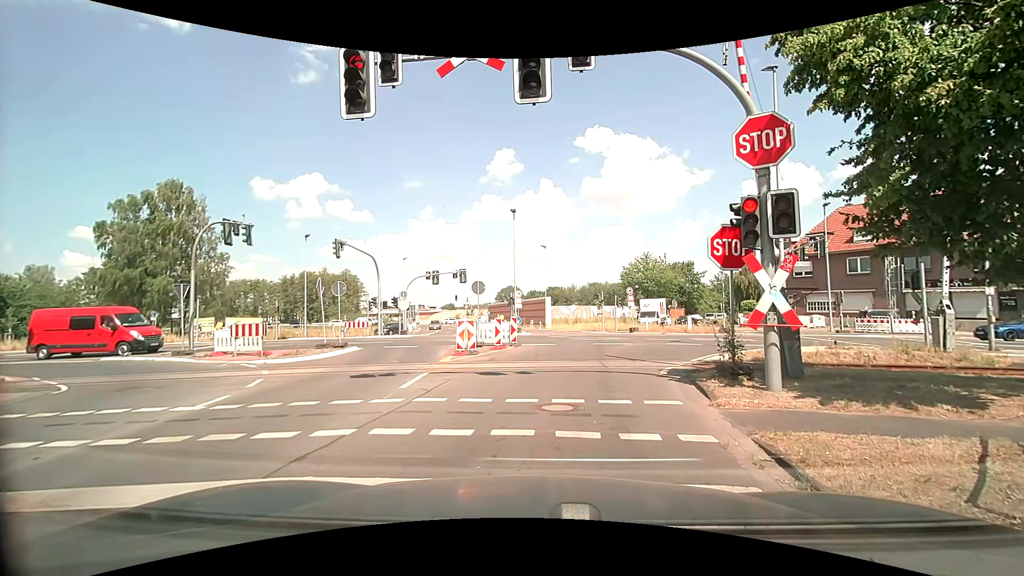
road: tertiary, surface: asphalt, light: Day
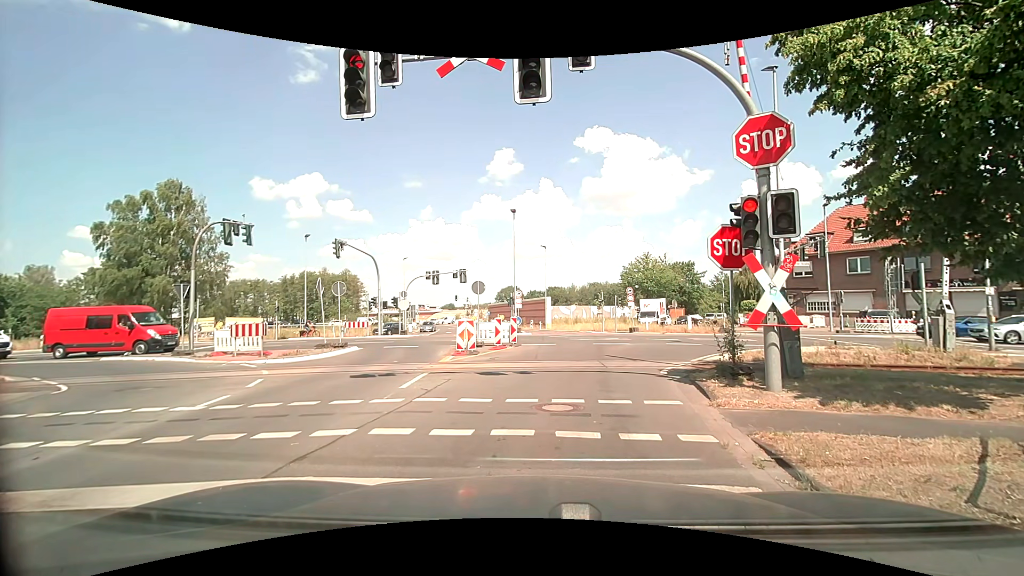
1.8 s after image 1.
(0.0, 0.0) m; 0°
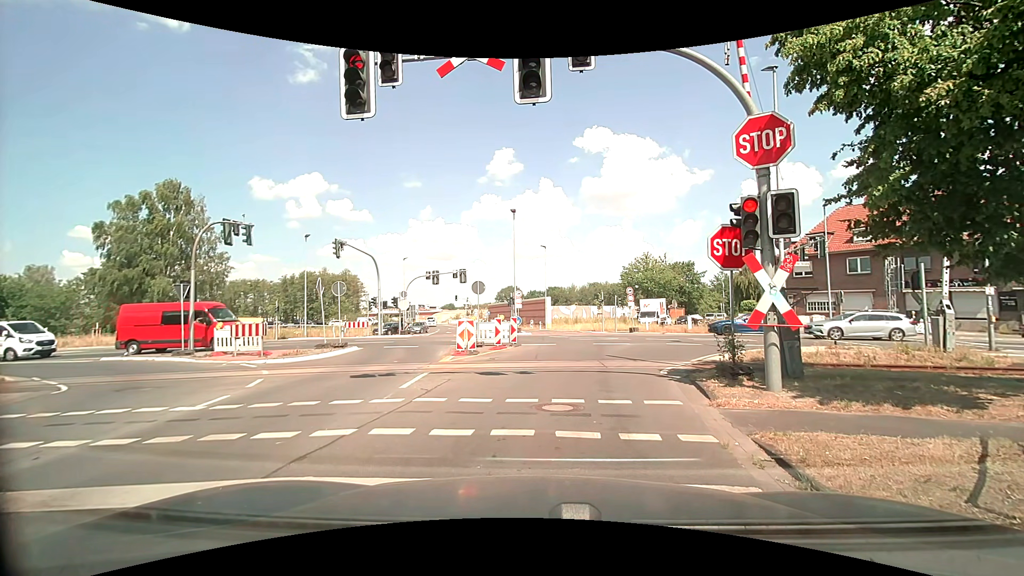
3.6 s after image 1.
(0.0, 0.0) m; 0°
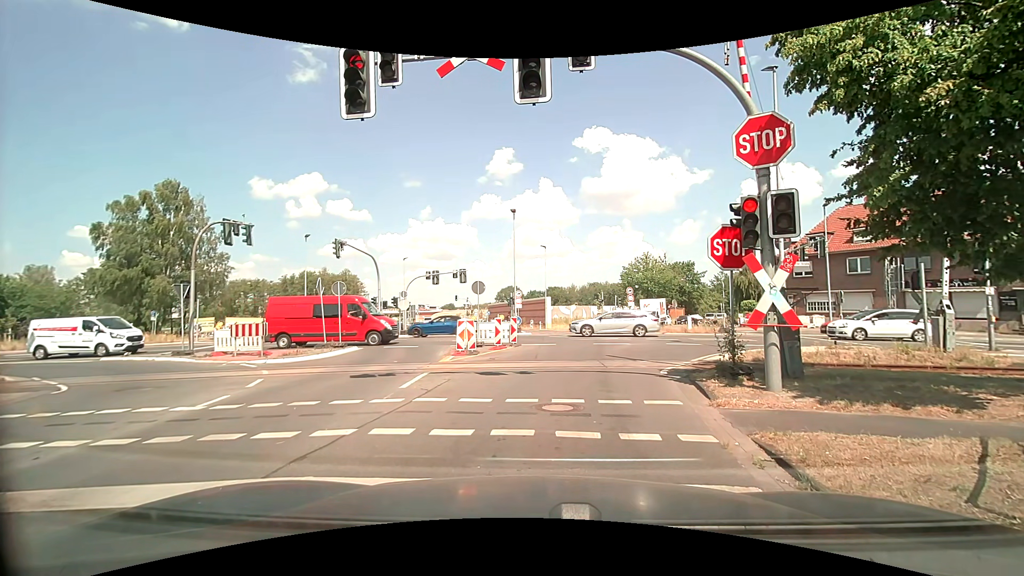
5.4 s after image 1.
(0.0, 0.0) m; 0°
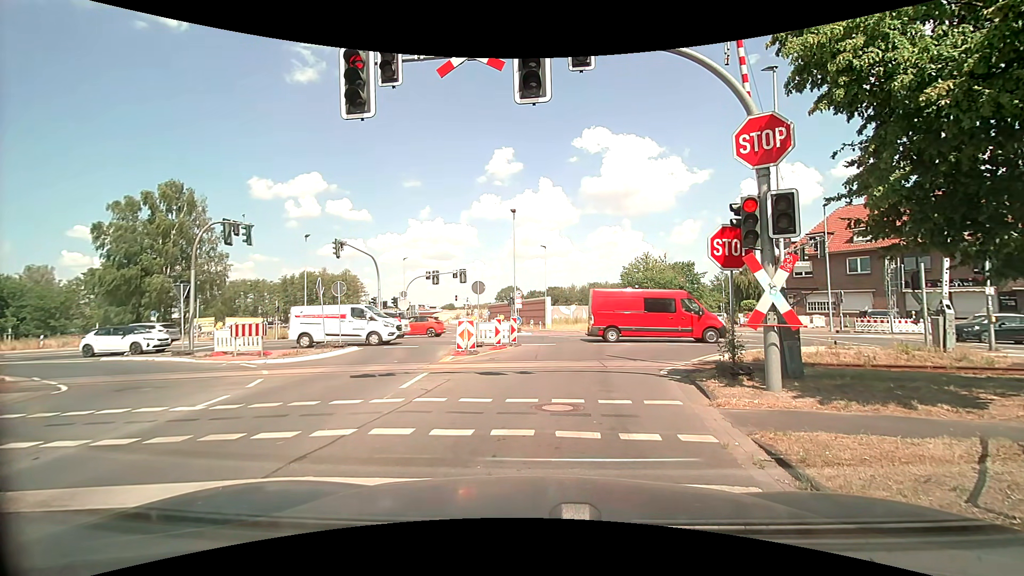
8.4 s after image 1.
(0.0, 0.0) m; 0°
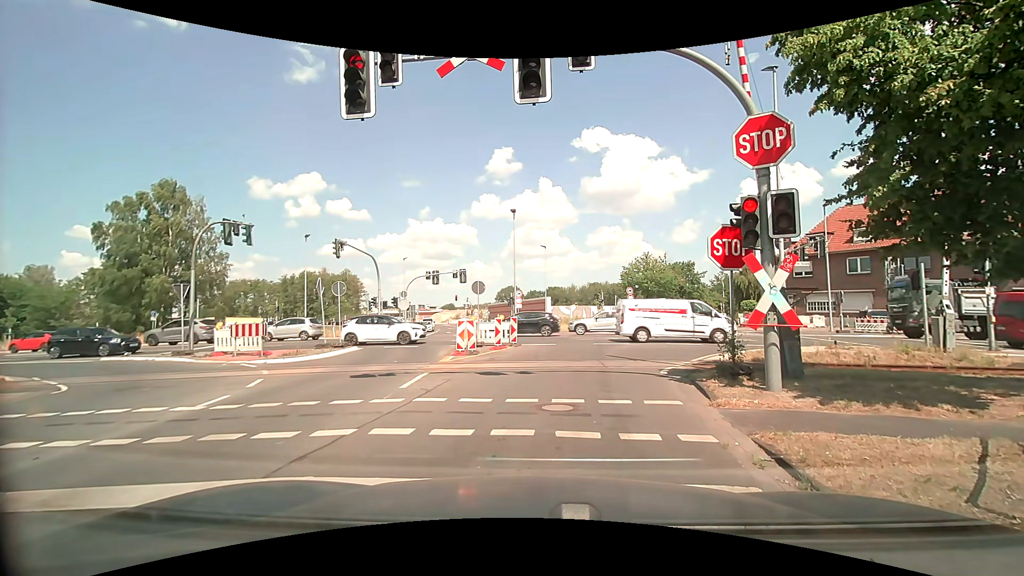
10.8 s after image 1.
(0.0, 0.0) m; 0°
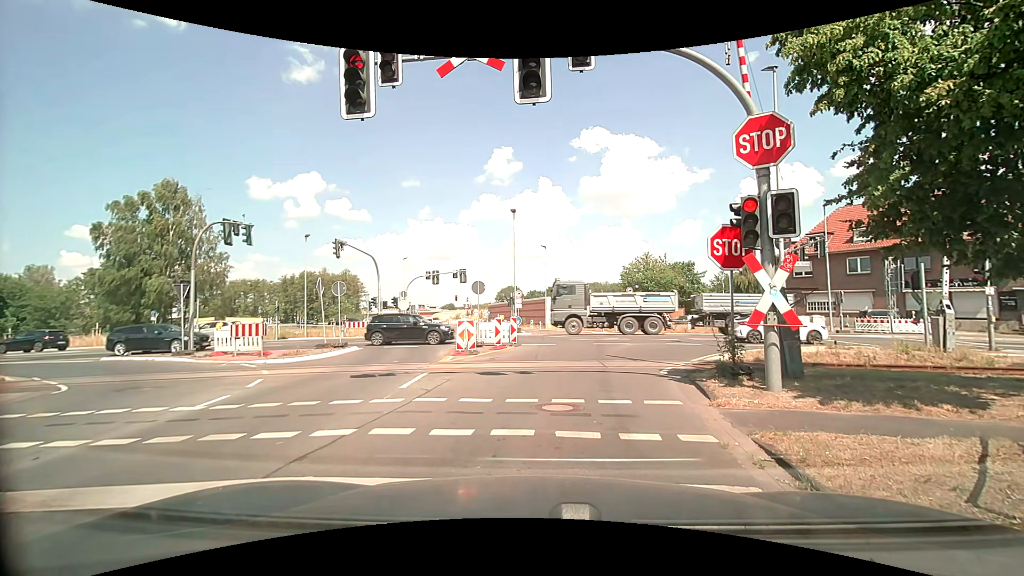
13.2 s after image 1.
(0.0, 0.0) m; 0°
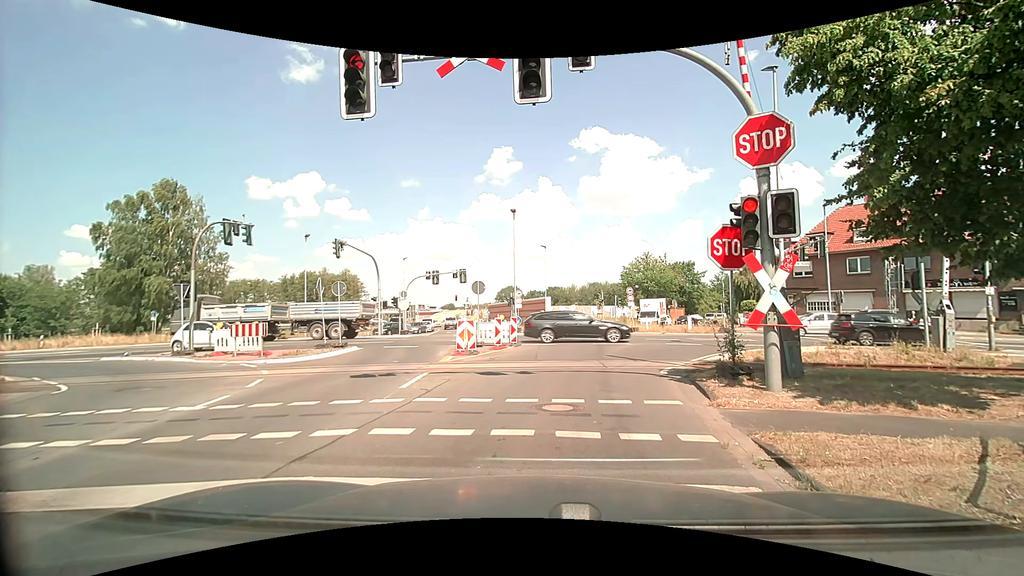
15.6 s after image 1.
(0.0, 0.0) m; 0°
